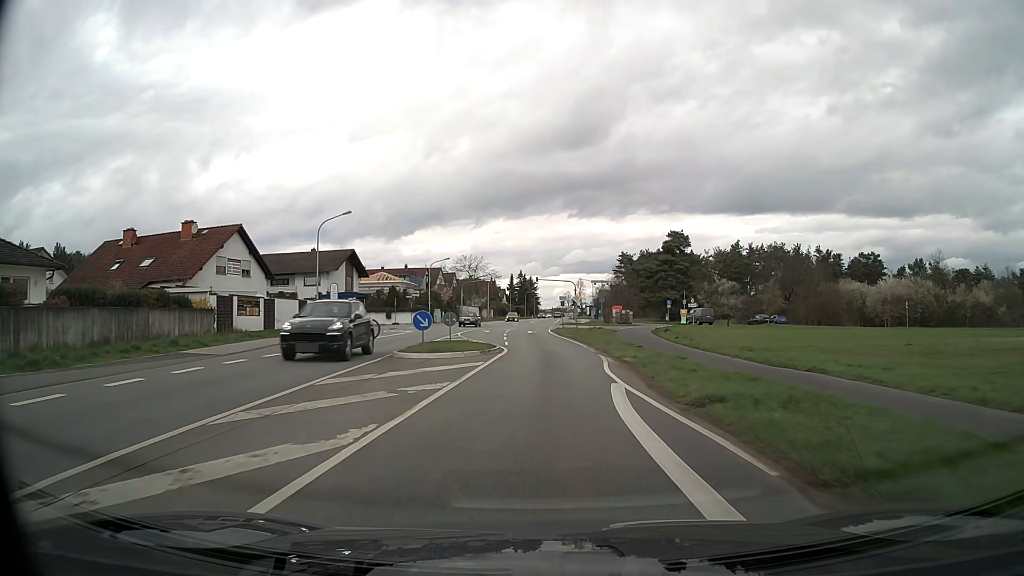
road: primary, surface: asphalt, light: Day
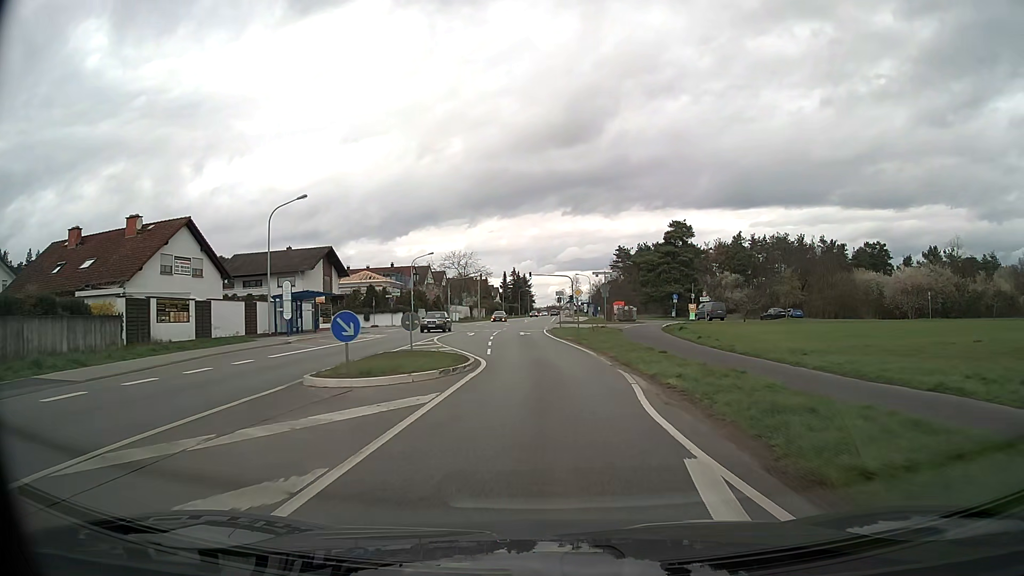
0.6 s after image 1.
(0.0, +7.4) m; 0°
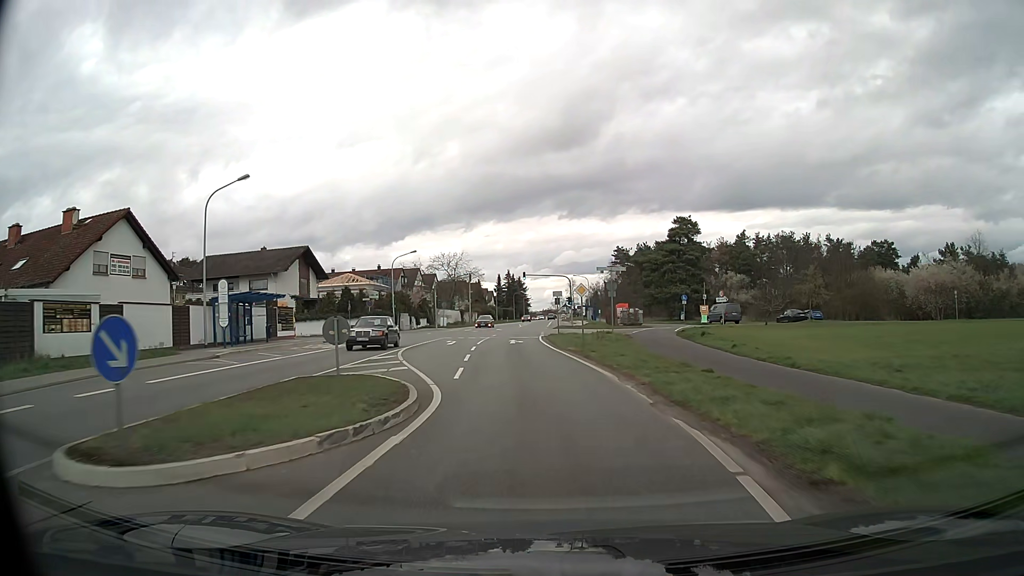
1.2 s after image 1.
(0.0, +7.3) m; 0°
